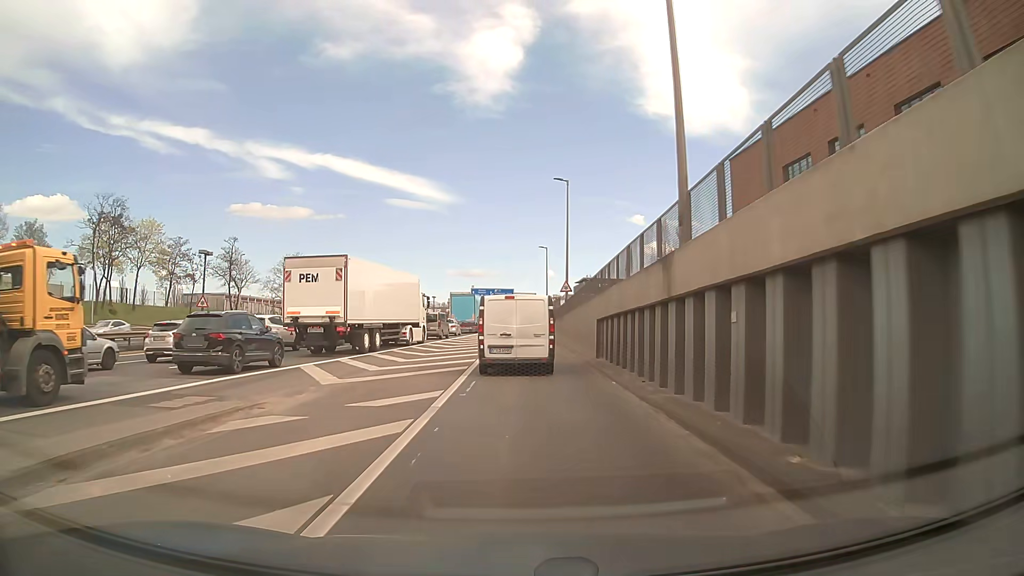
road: motorway_link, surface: asphalt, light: Day
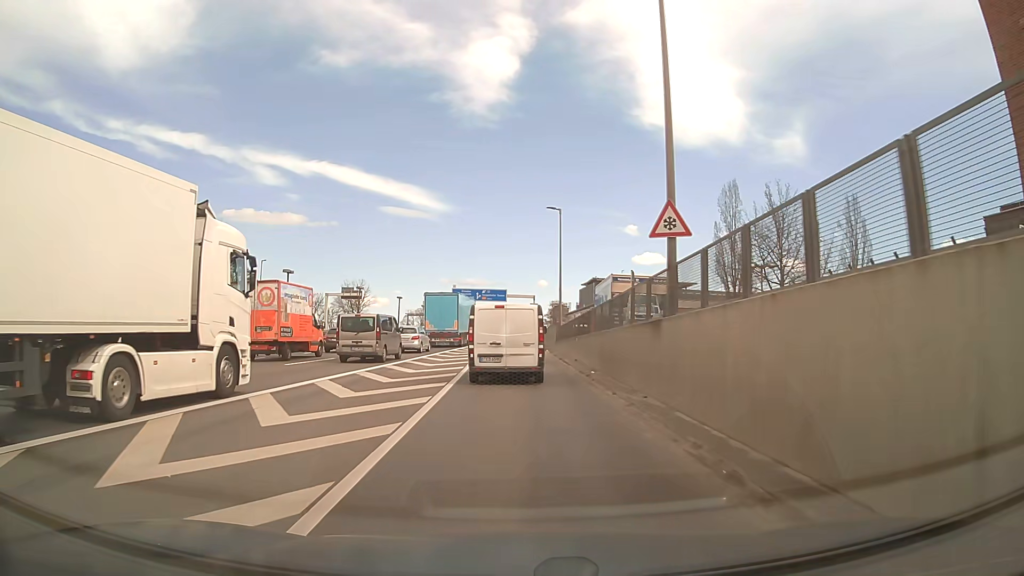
(+0.2, +29.6) m; +1°
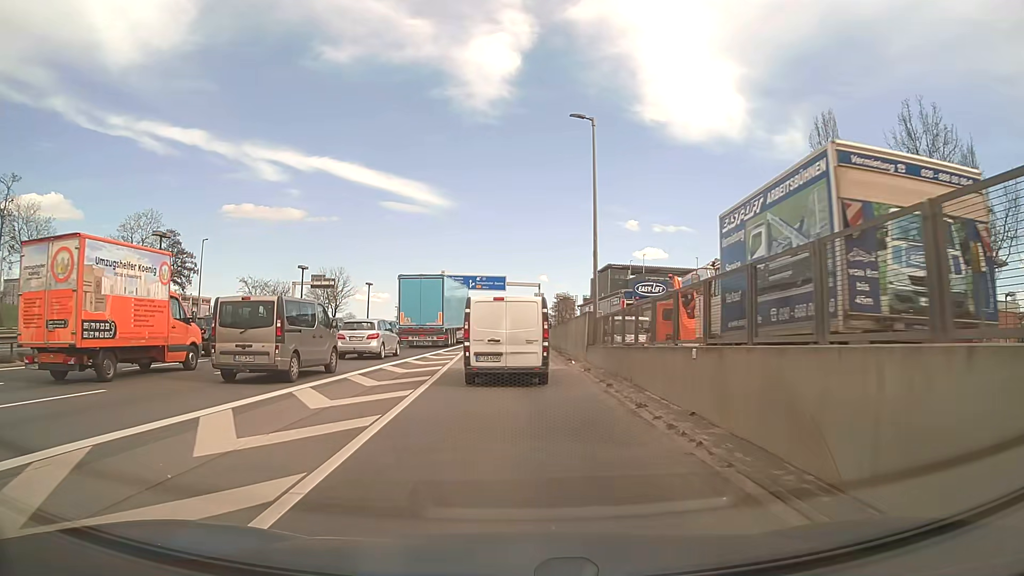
(+0.1, +18.8) m; +1°
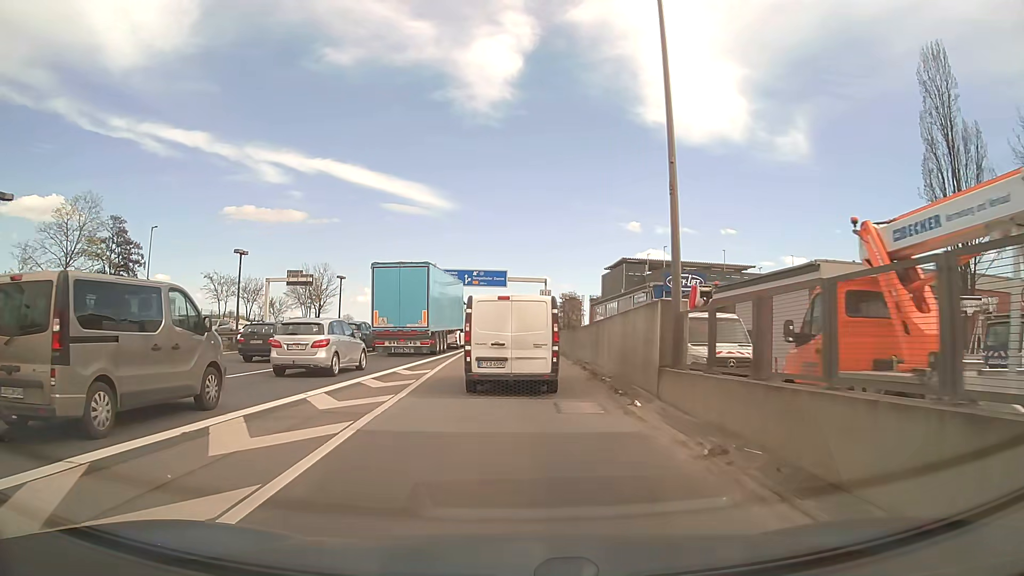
(-0.2, +12.1) m; -1°
